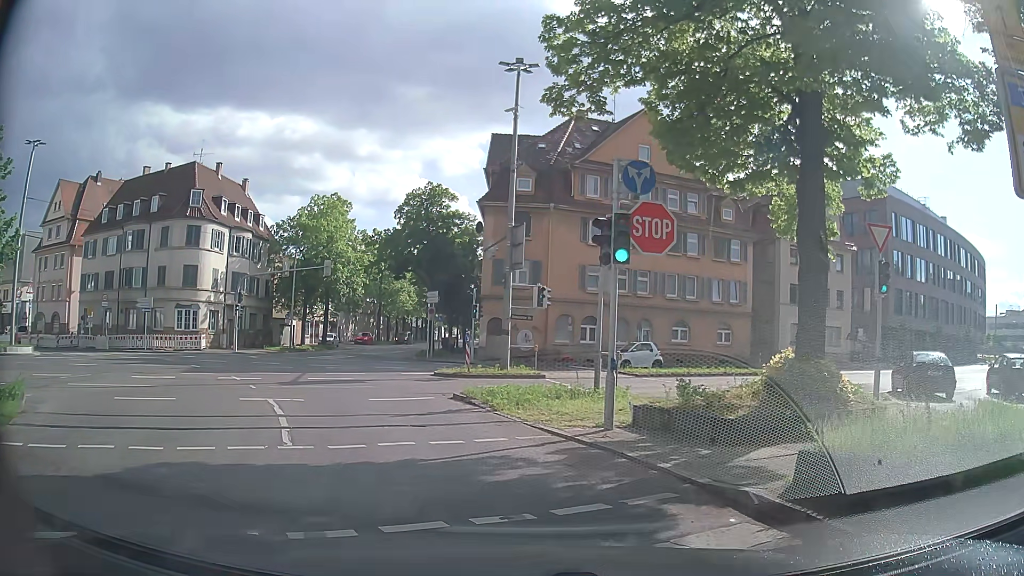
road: secondary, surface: asphalt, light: Day
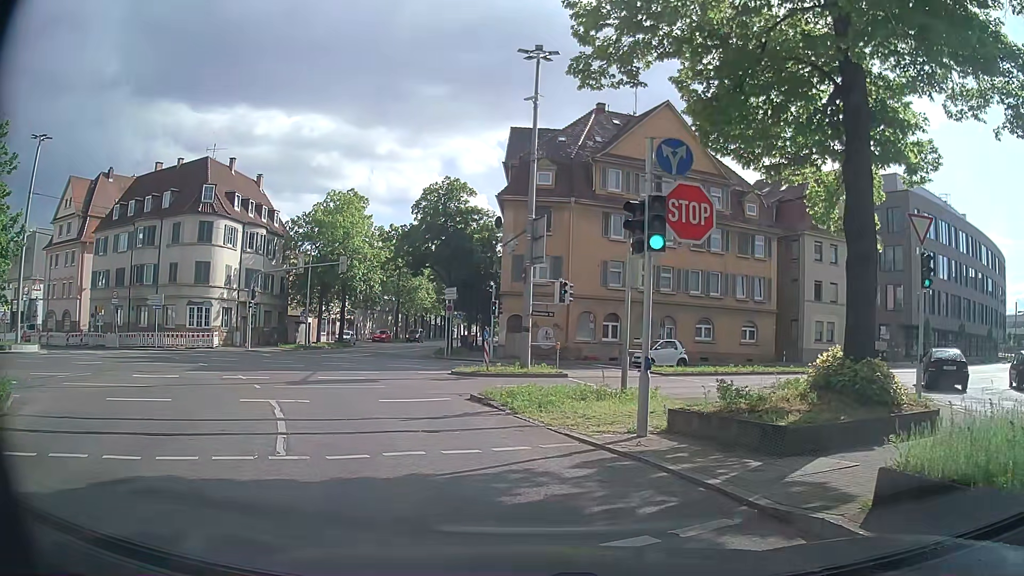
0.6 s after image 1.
(0.0, +1.2) m; 0°
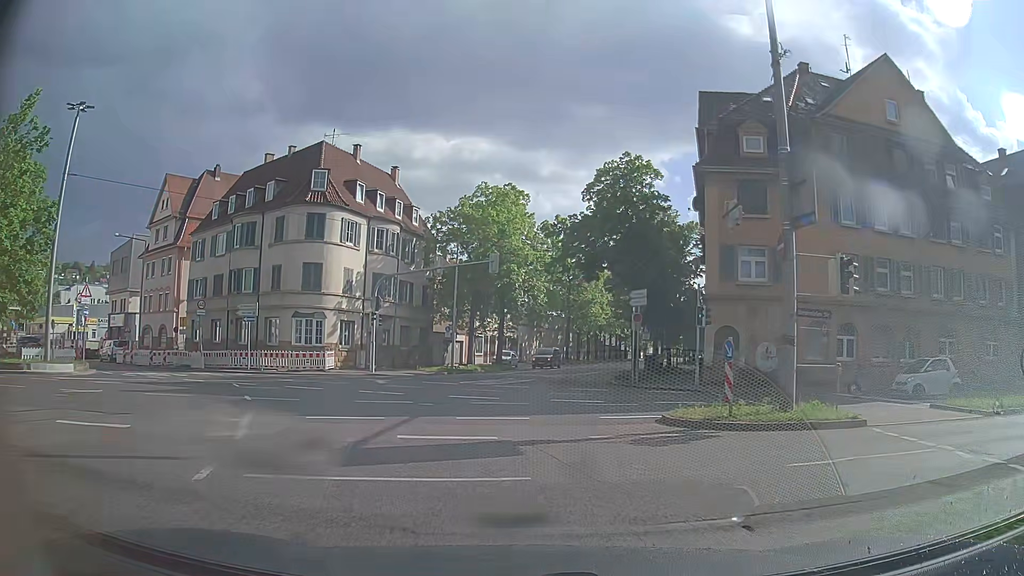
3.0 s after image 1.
(-1.6, +11.4) m; -13°
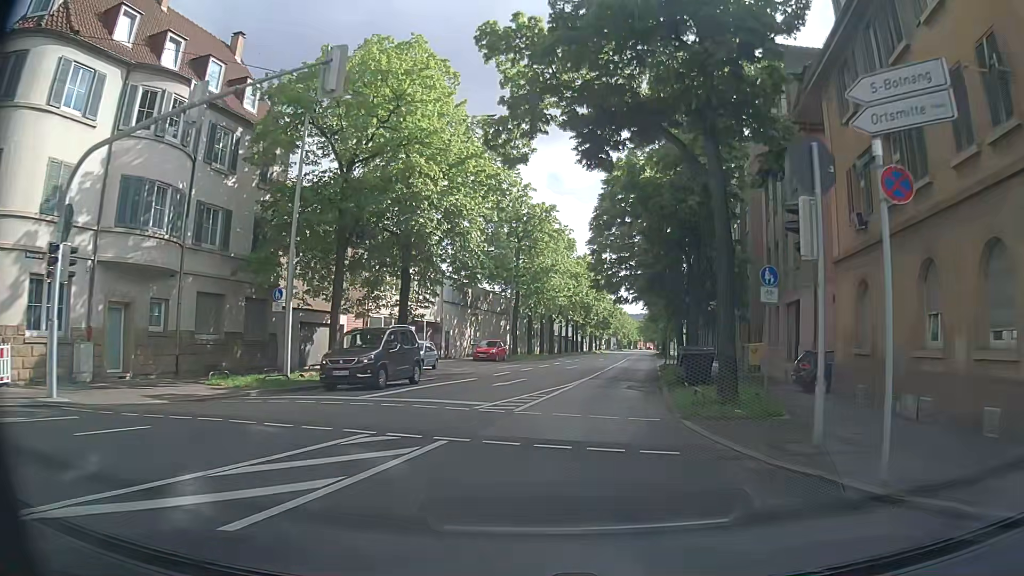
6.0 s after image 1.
(-0.1, +25.3) m; +4°
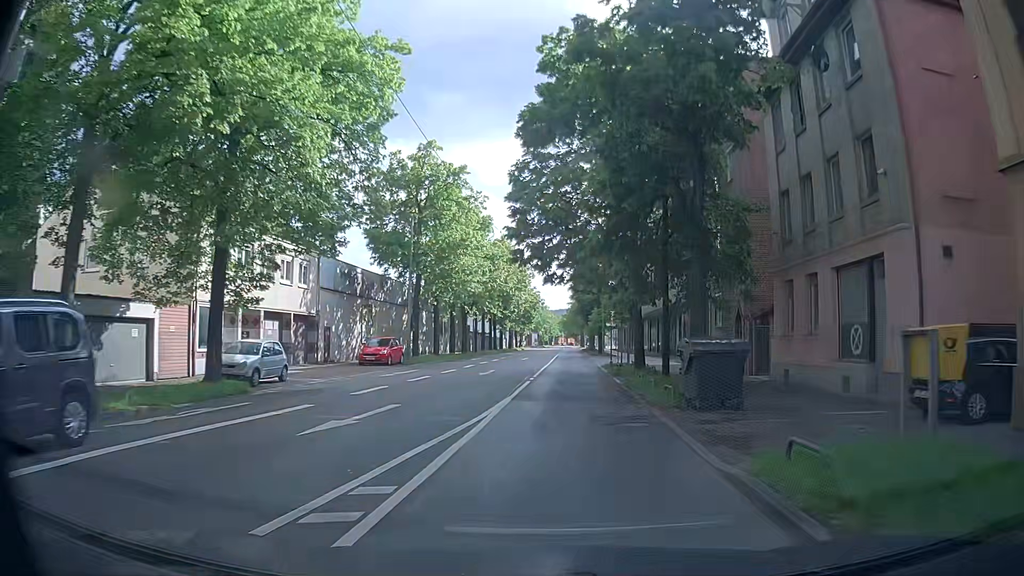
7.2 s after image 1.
(+0.7, +12.0) m; +6°
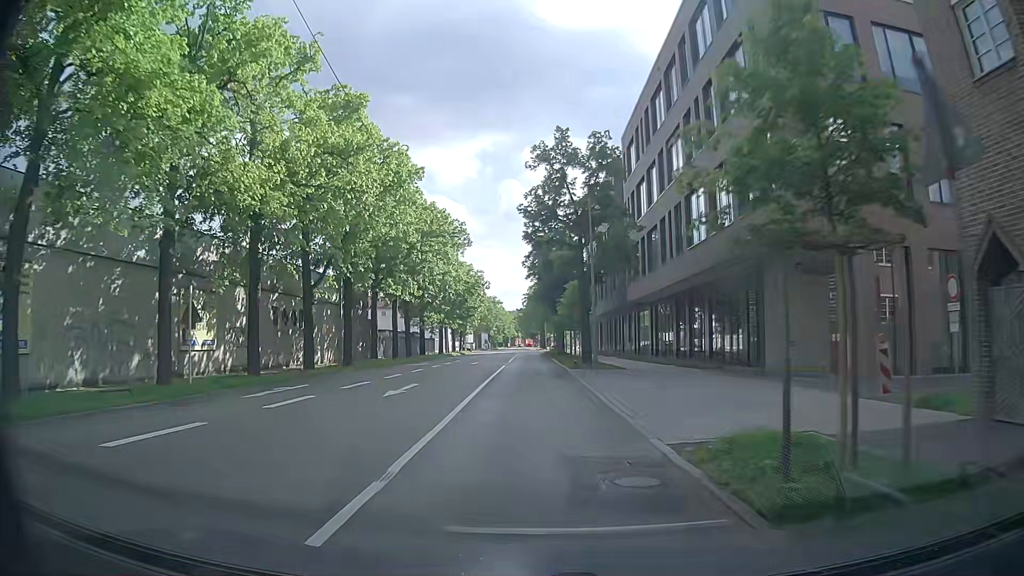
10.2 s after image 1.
(+2.3, +33.5) m; +5°
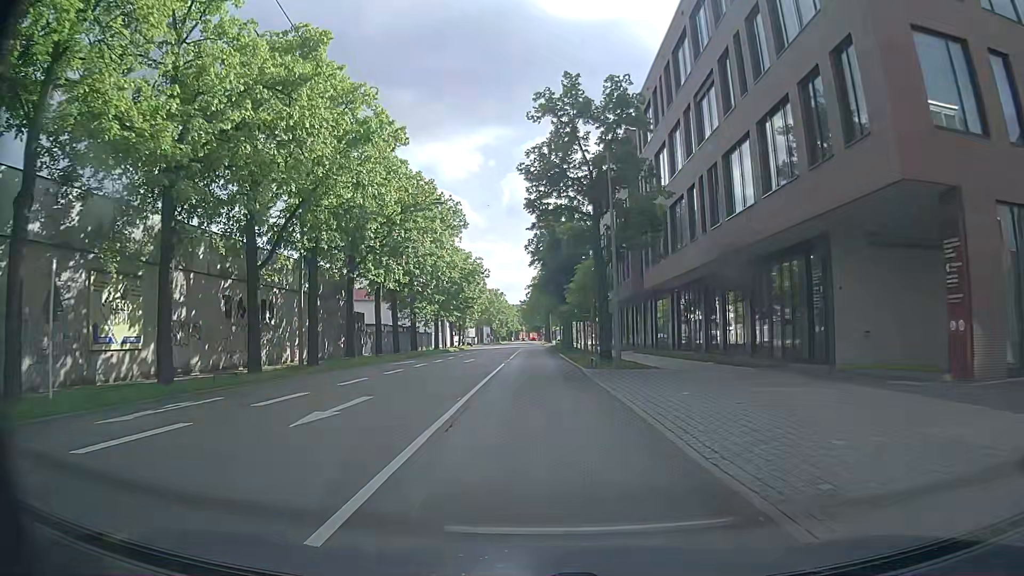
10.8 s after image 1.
(0.0, +6.8) m; -1°
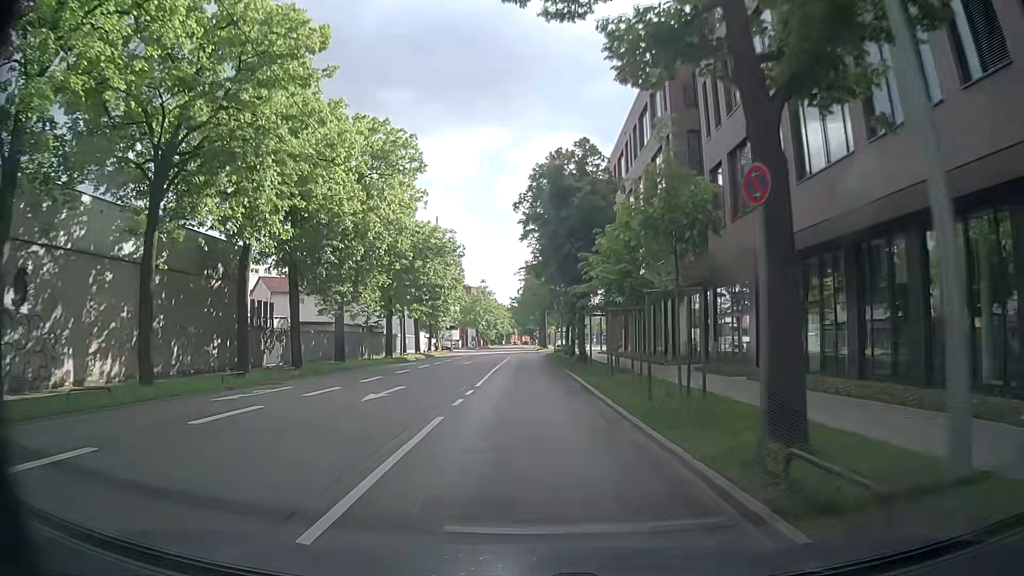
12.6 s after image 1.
(+0.2, +20.4) m; 0°
(0, +10) (0, +20) (0, +30) (0, +40) (0, +50) (0, +60) (0, +70) (0, +80) (0, +90) (0, +100) m
